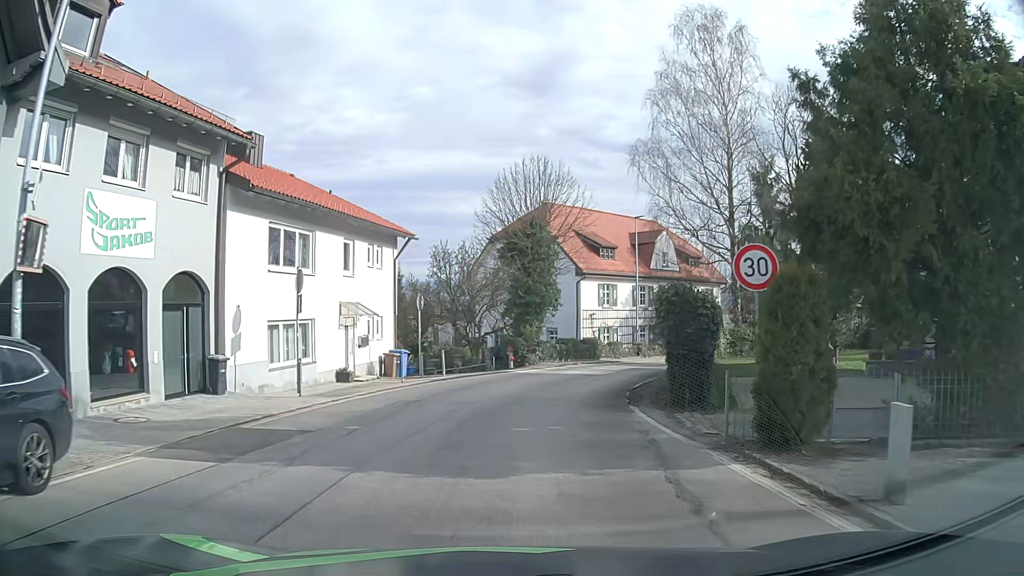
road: tertiary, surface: asphalt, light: Day
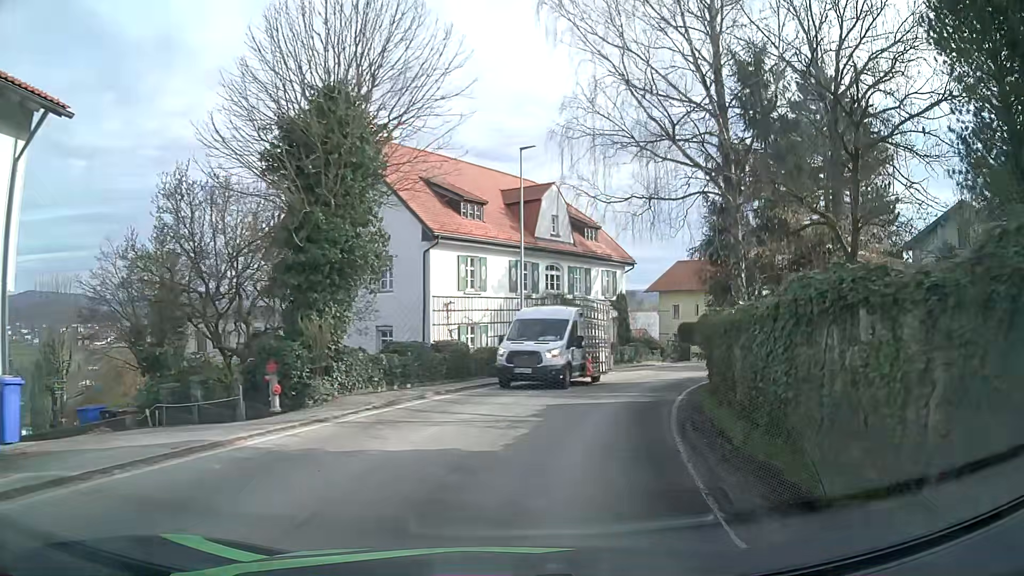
(+1.2, +17.3) m; +11°
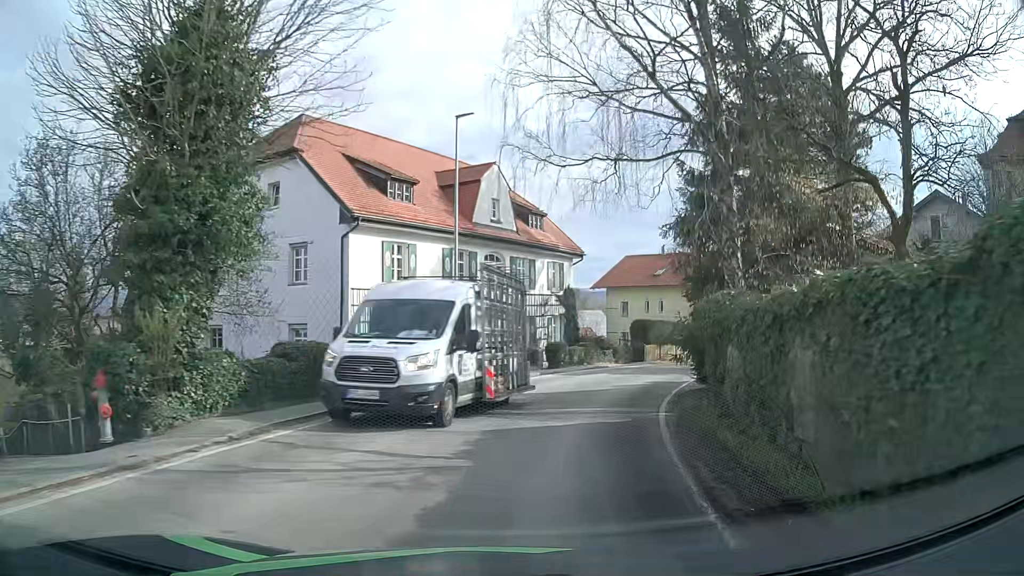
(+0.2, +4.2) m; +5°
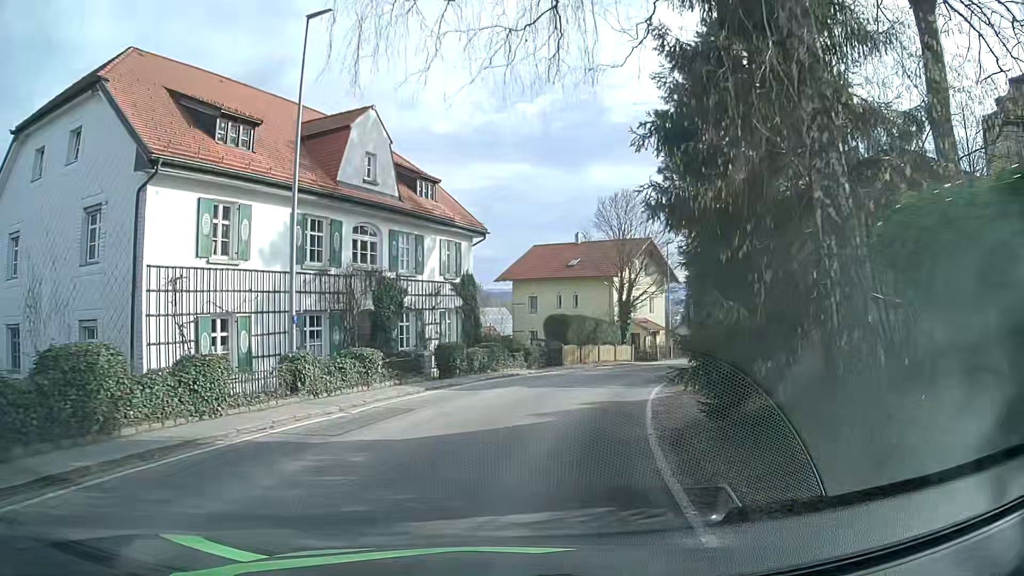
(+0.7, +8.2) m; +10°
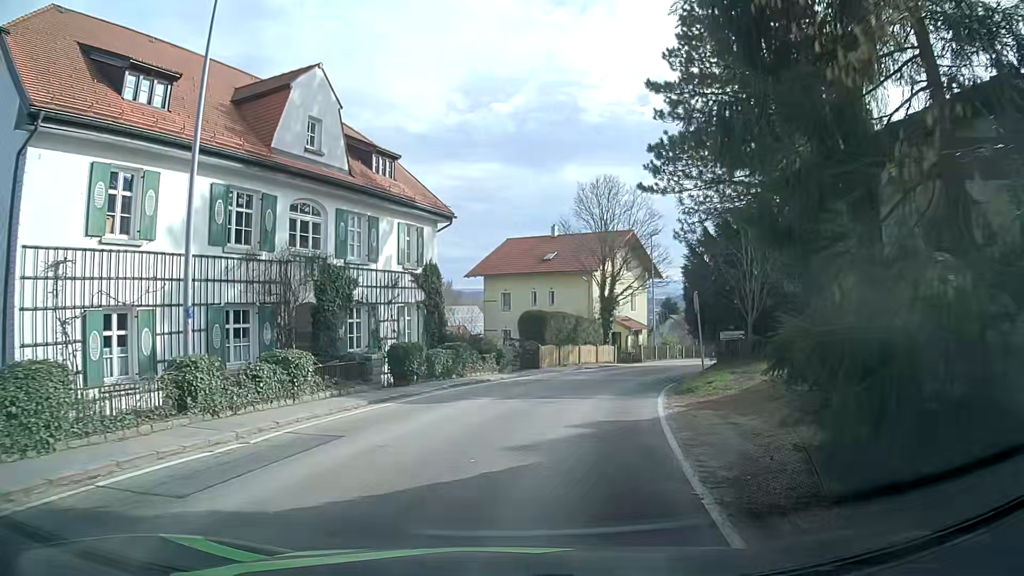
(+0.1, +4.1) m; +3°
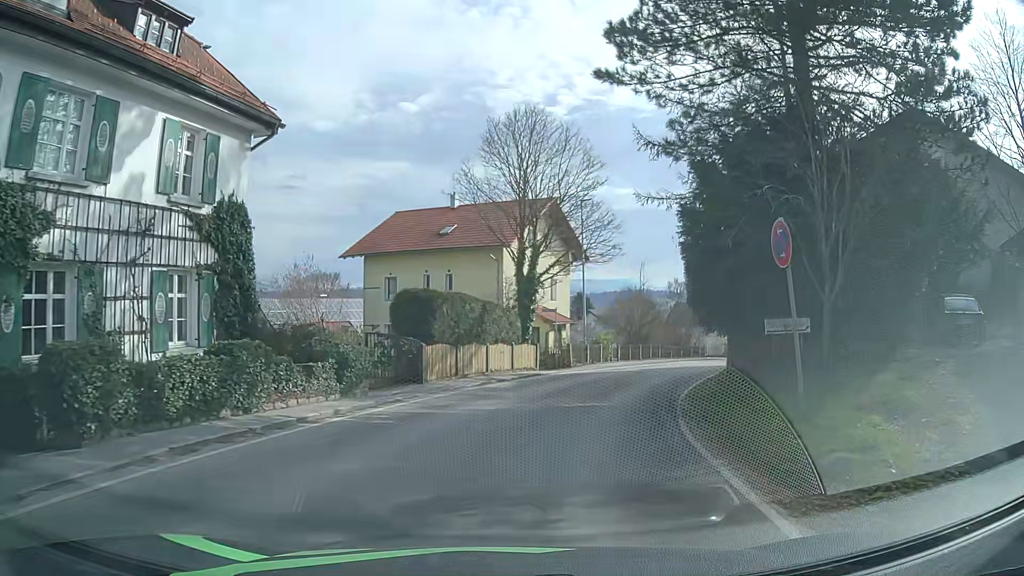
(+0.5, +12.2) m; +6°
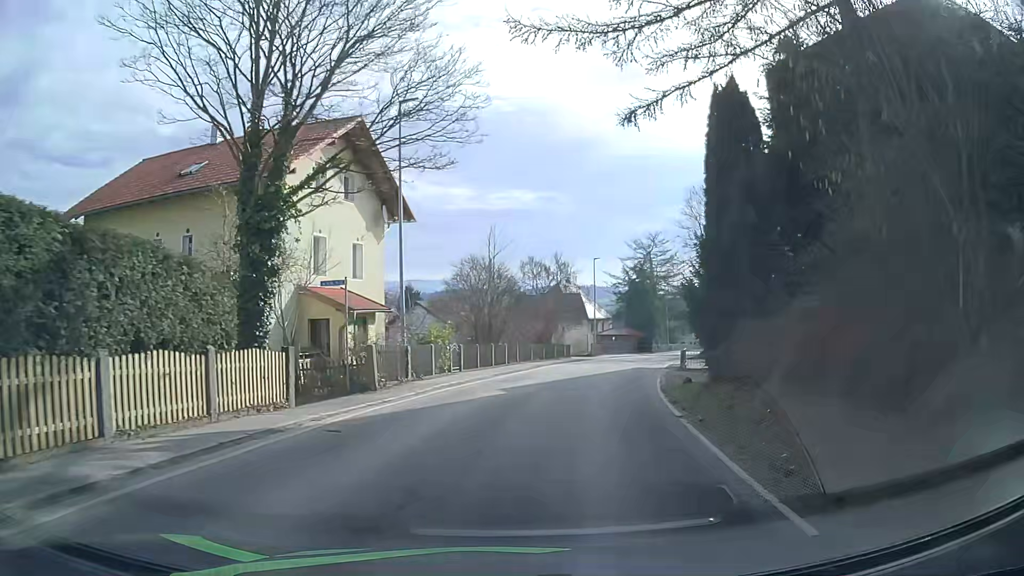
(+2.1, +16.2) m; +14°
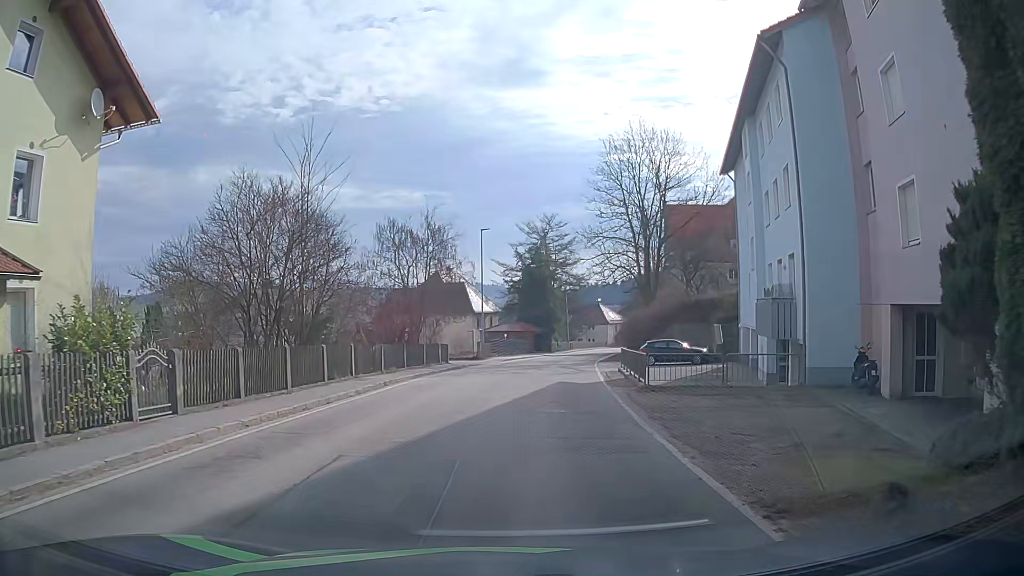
(+1.9, +15.8) m; +12°
(0, +10) (0, +20) (+1, +30) (+2, +40) (+3, +50) (+5, +60) (+7, +70) (+9, +79) (+11, +89) (+13, +99) m
